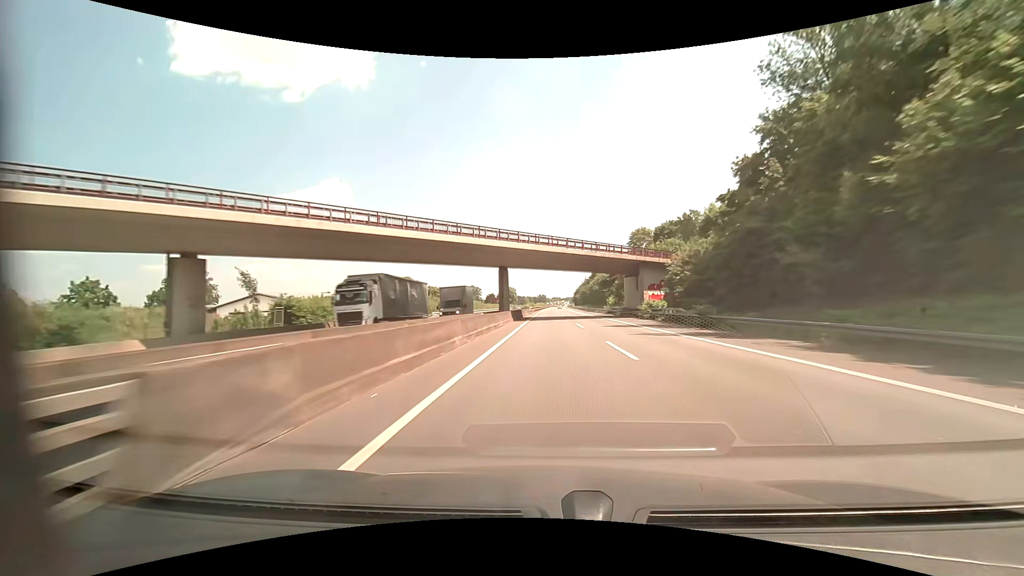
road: motorway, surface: asphalt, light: Day
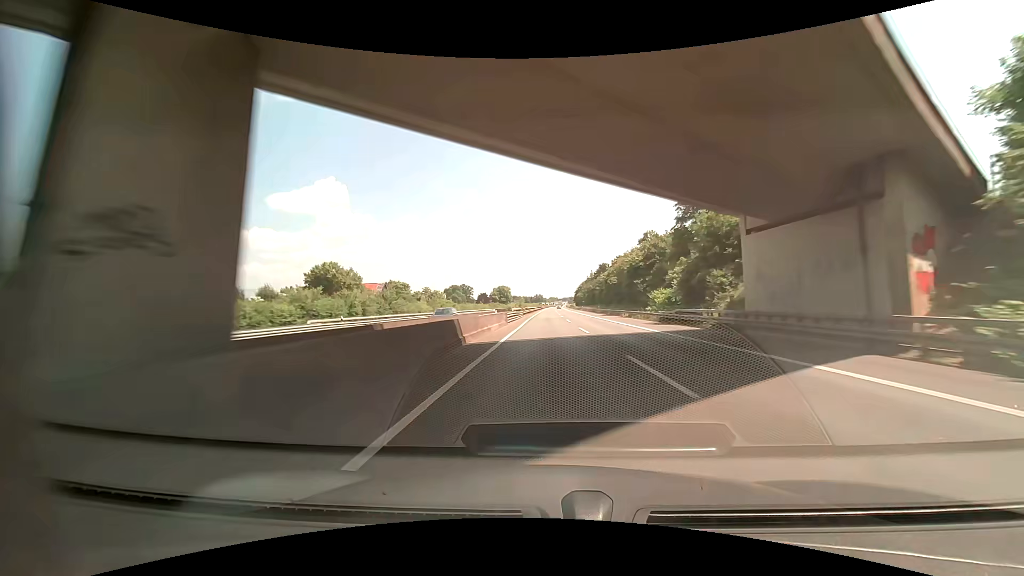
(+0.1, +41.4) m; 0°
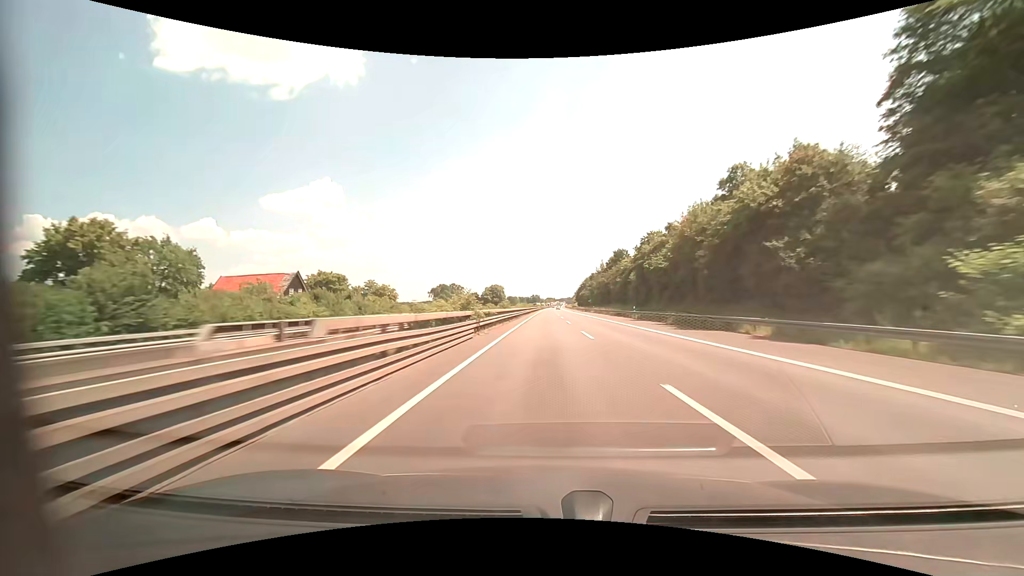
(+0.1, +41.4) m; 0°
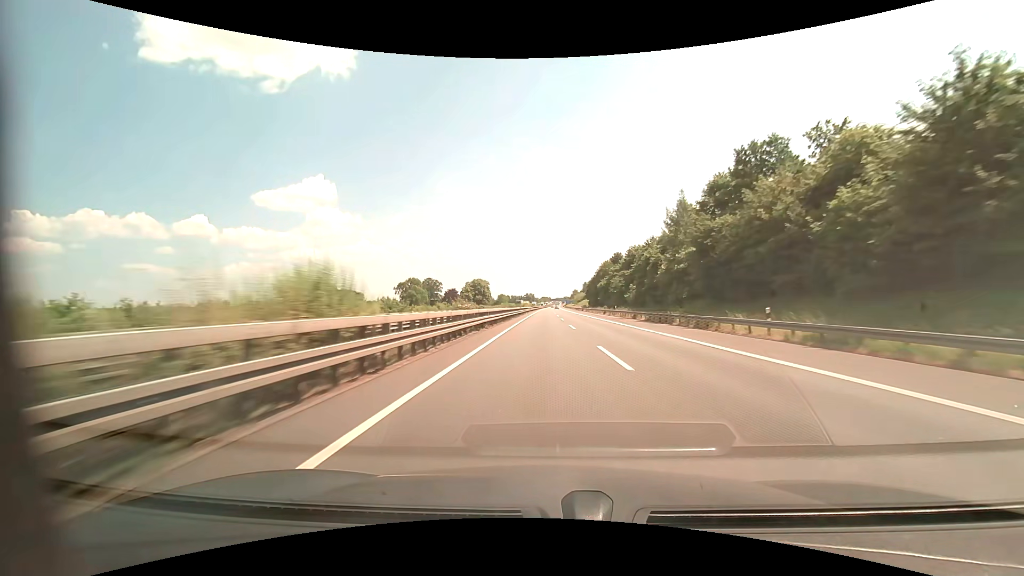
(+0.5, +82.9) m; +1°
(0, +10) (0, +20) (0, +30) (0, +40) (0, +50) (0, +60) (+1, +70) (+1, +80) (+1, +90) (+2, +100) m
